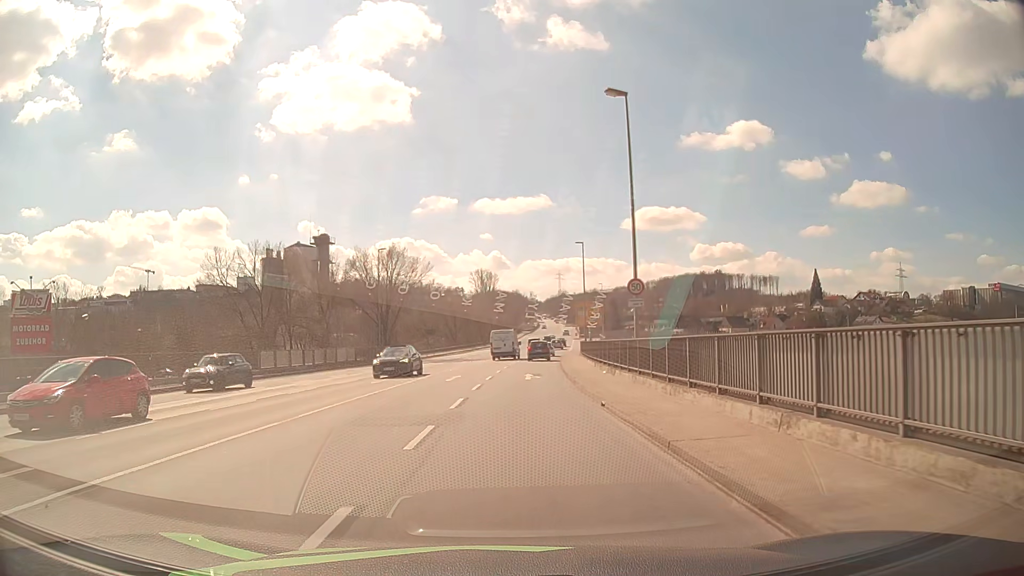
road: primary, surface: asphalt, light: Day
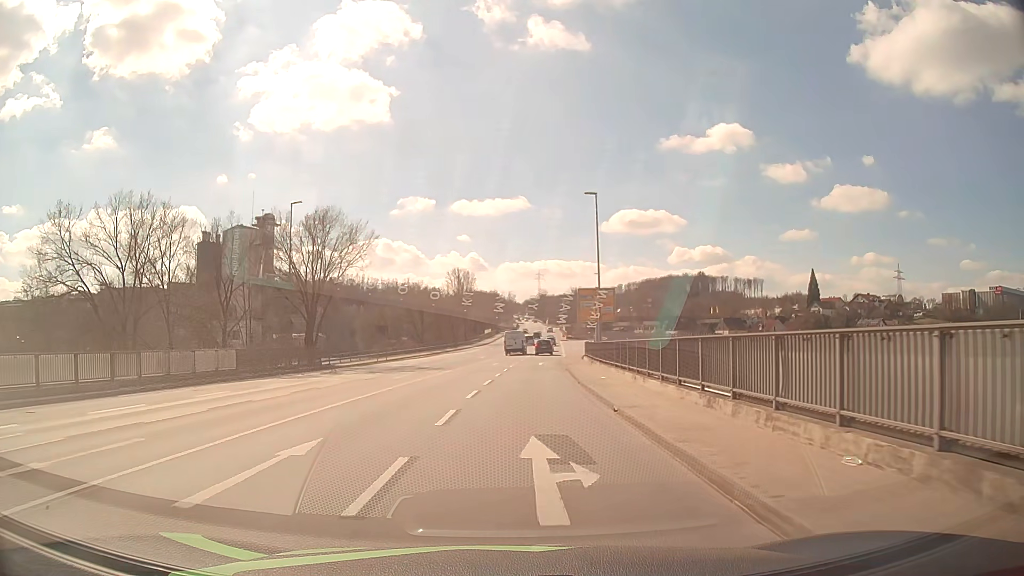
(+0.2, +21.6) m; +2°
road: primary_link
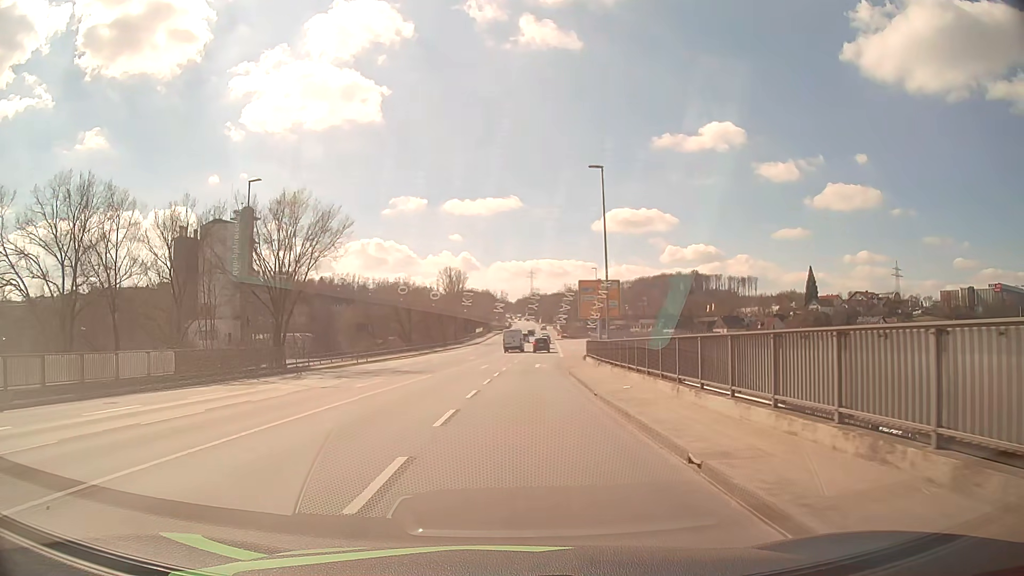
(0.0, +6.2) m; +1°
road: primary
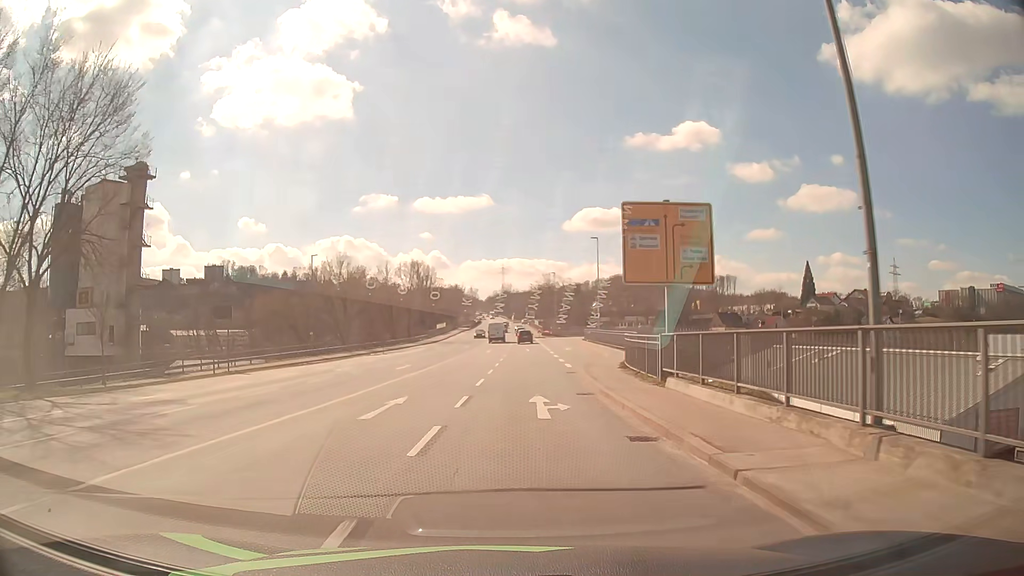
(+0.5, +27.5) m; +3°
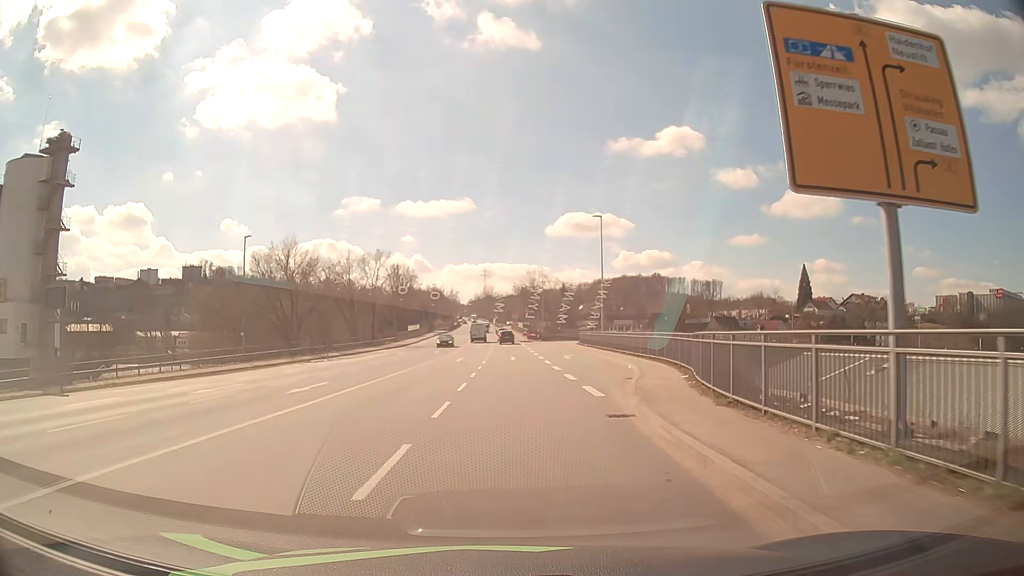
(+0.2, +14.3) m; +1°
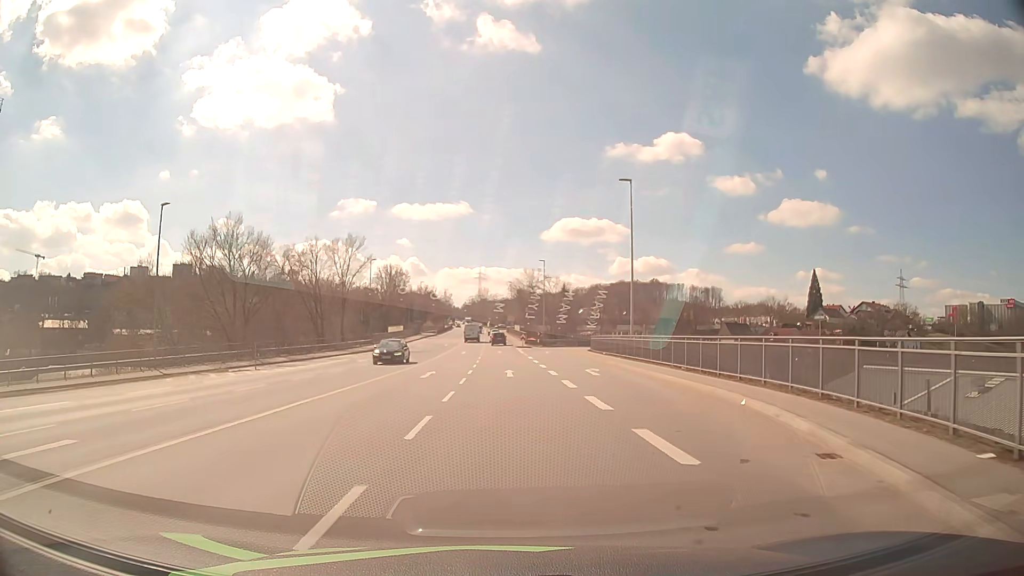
(+0.1, +14.4) m; 0°
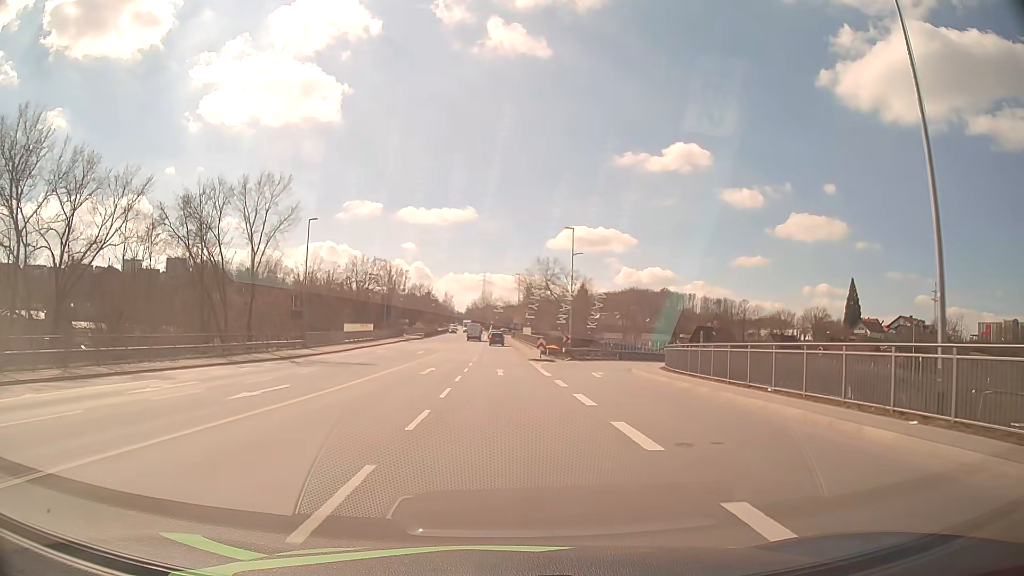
(-0.1, +29.0) m; 0°
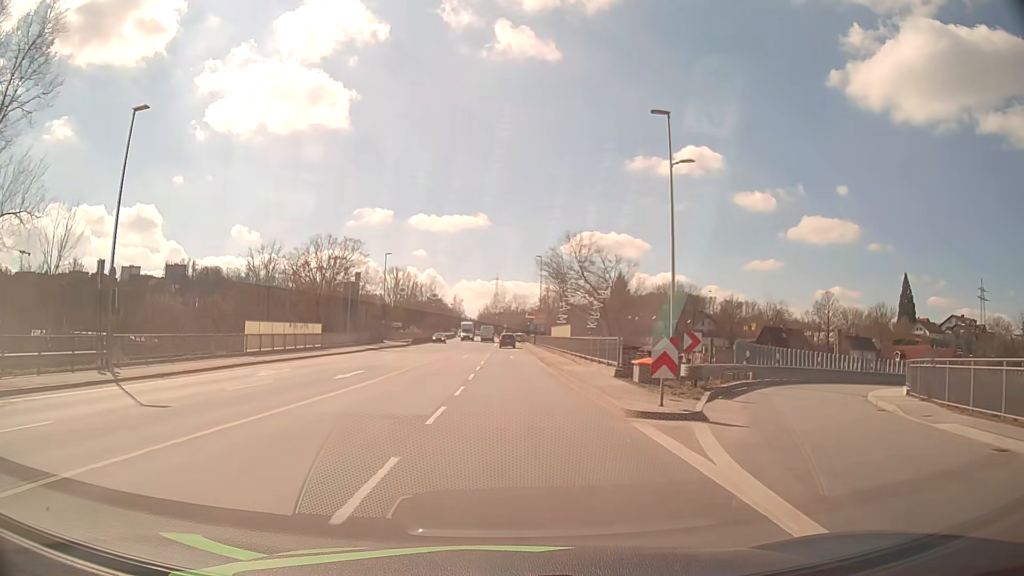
(-0.3, +29.7) m; -1°
(0, +10) (0, +20) (0, +30) (0, +40) (0, +50) (0, +60) (0, +70) (0, +80) (0, +90) (0, +100) m
